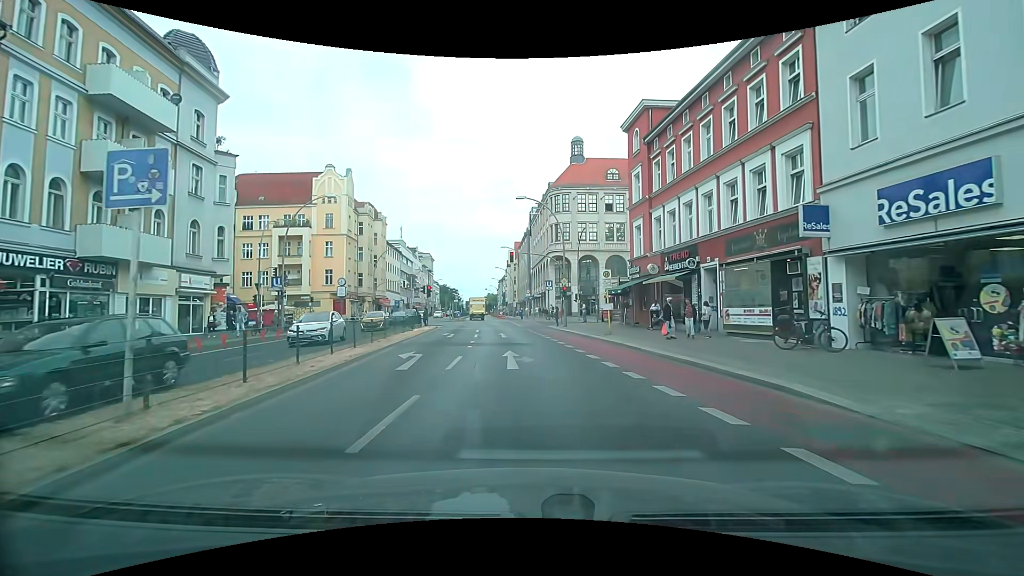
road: primary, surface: asphalt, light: Day
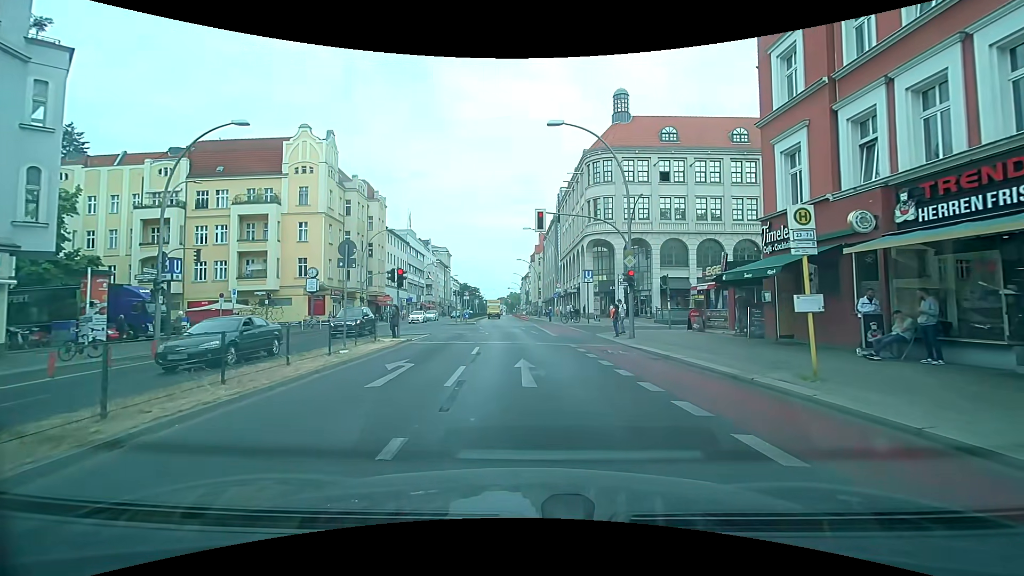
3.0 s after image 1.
(-0.4, +15.1) m; -3°
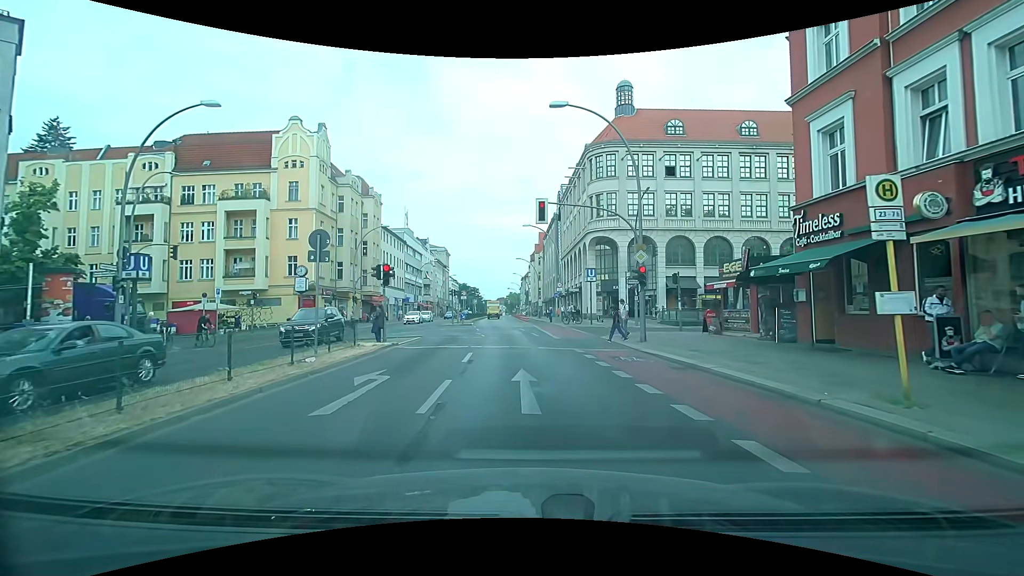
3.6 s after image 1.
(0.0, +2.1) m; +1°
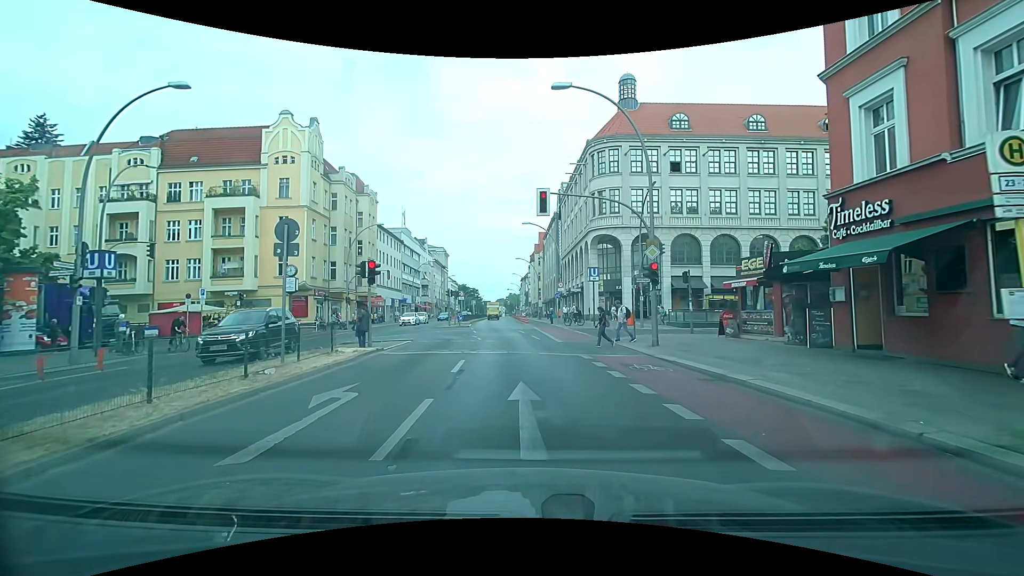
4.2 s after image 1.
(0.0, +1.8) m; +1°
